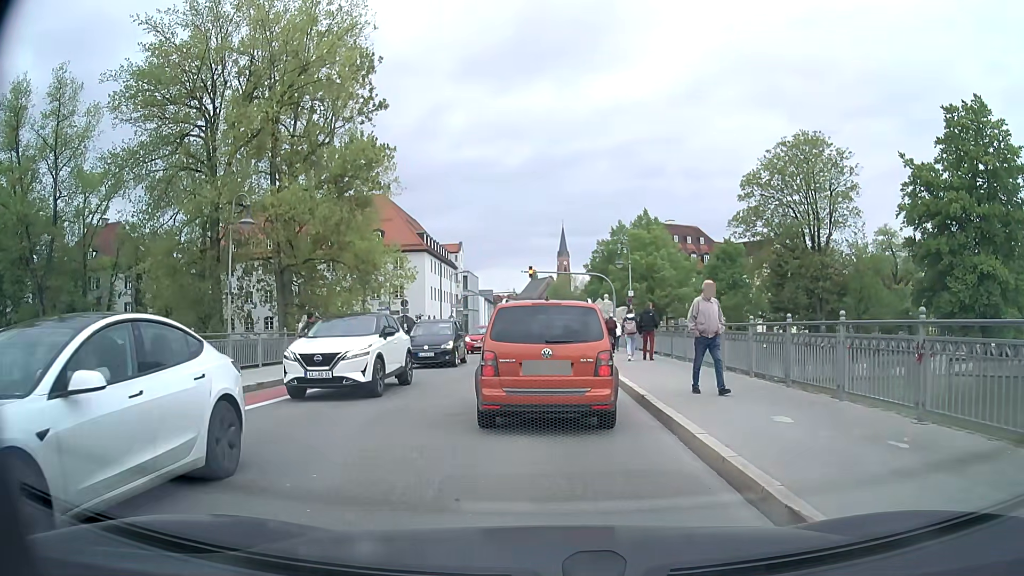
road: secondary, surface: asphalt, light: Day
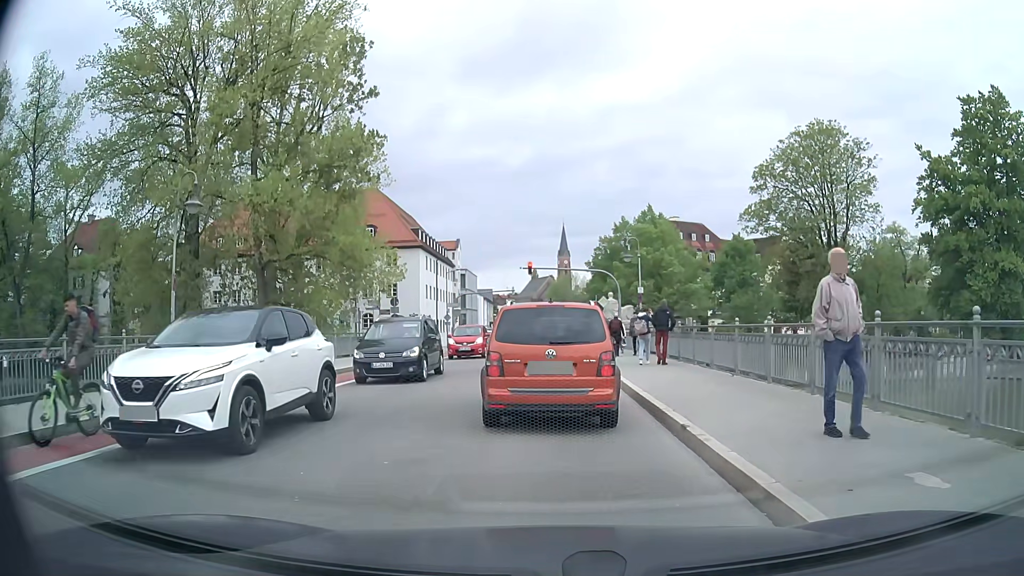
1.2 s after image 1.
(-0.1, +3.4) m; -1°
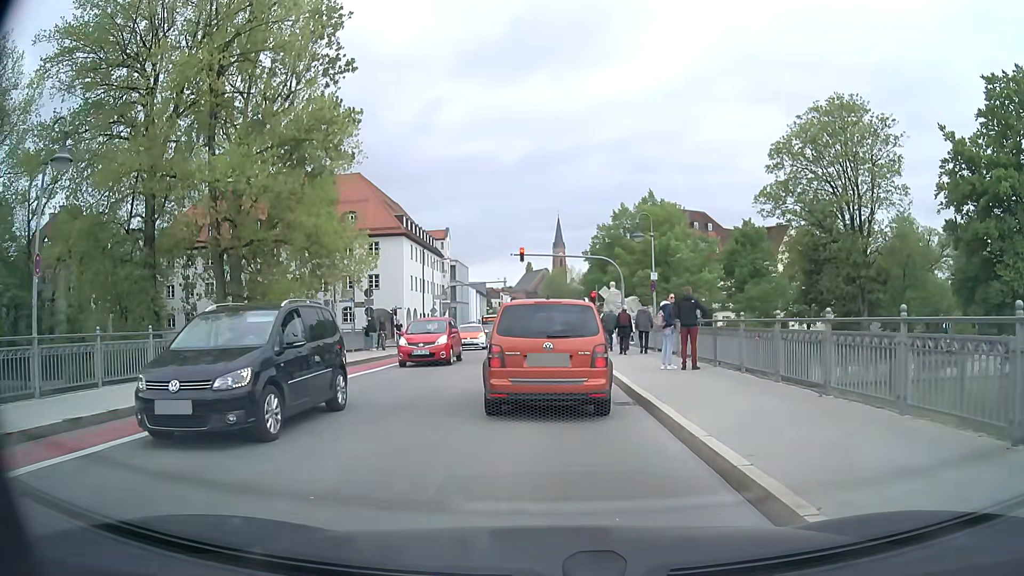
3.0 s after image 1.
(0.0, +5.3) m; +1°
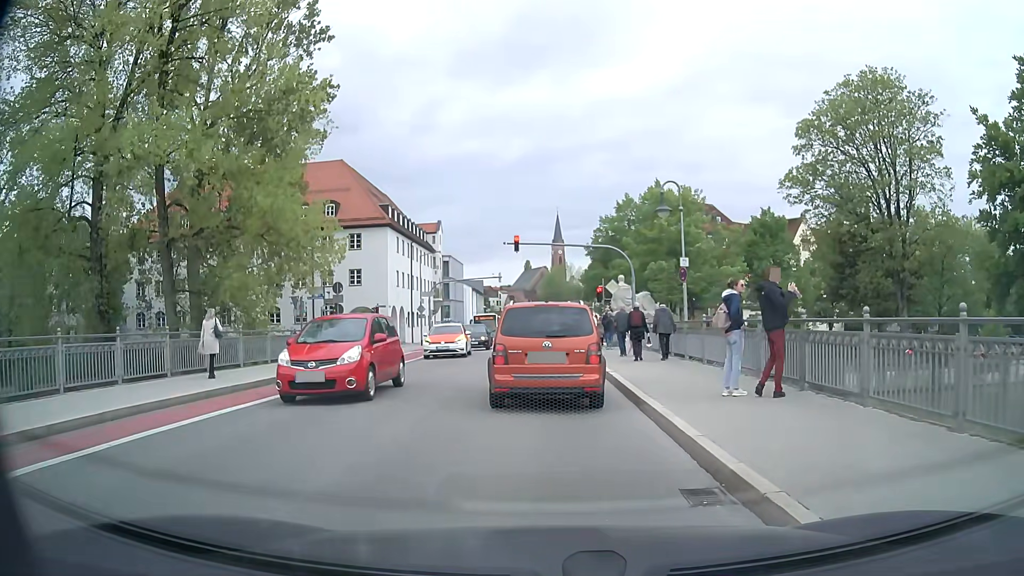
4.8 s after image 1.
(-0.1, +5.9) m; 0°
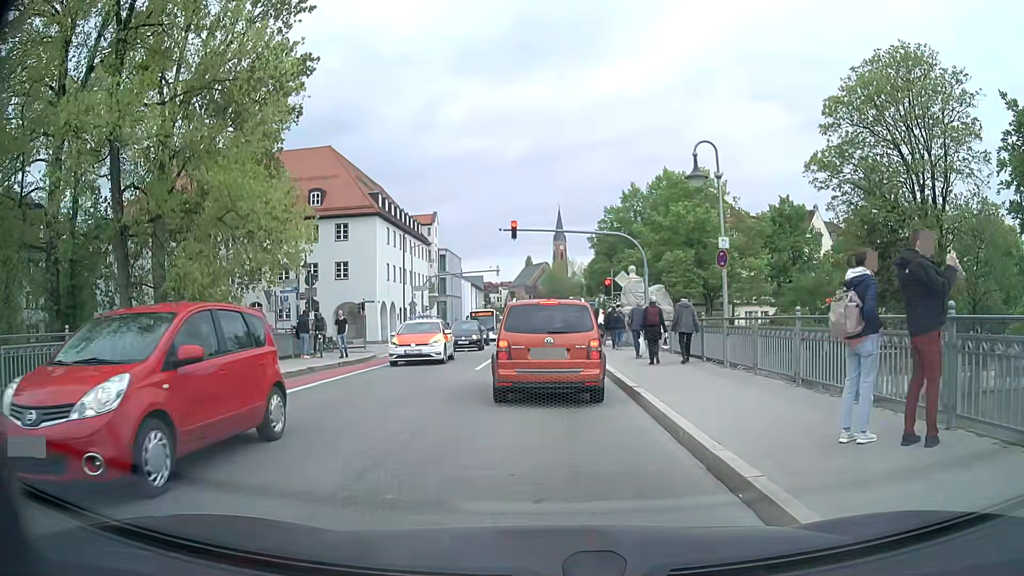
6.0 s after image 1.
(0.0, +4.3) m; -1°
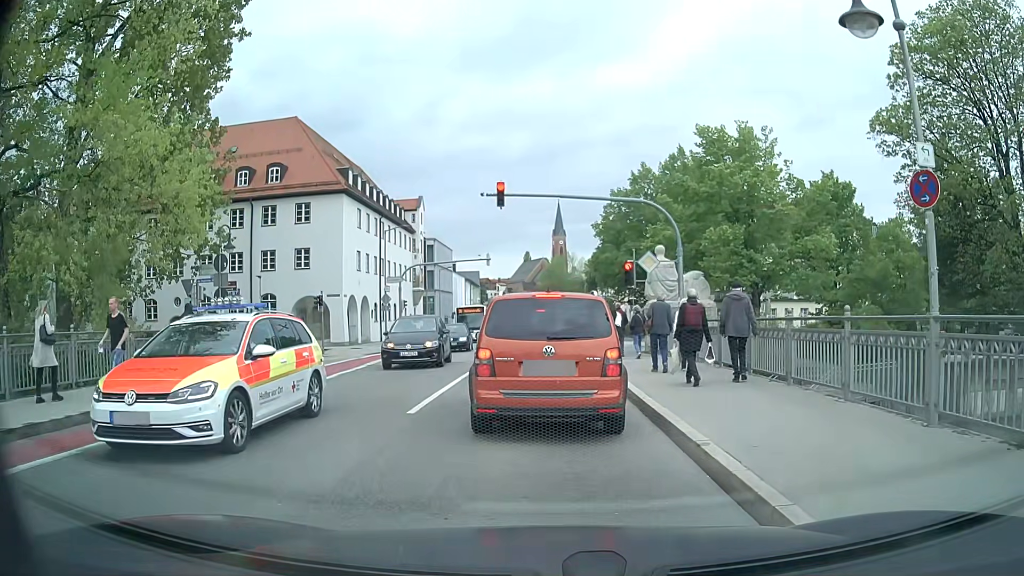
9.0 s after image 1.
(+0.1, +8.6) m; +2°
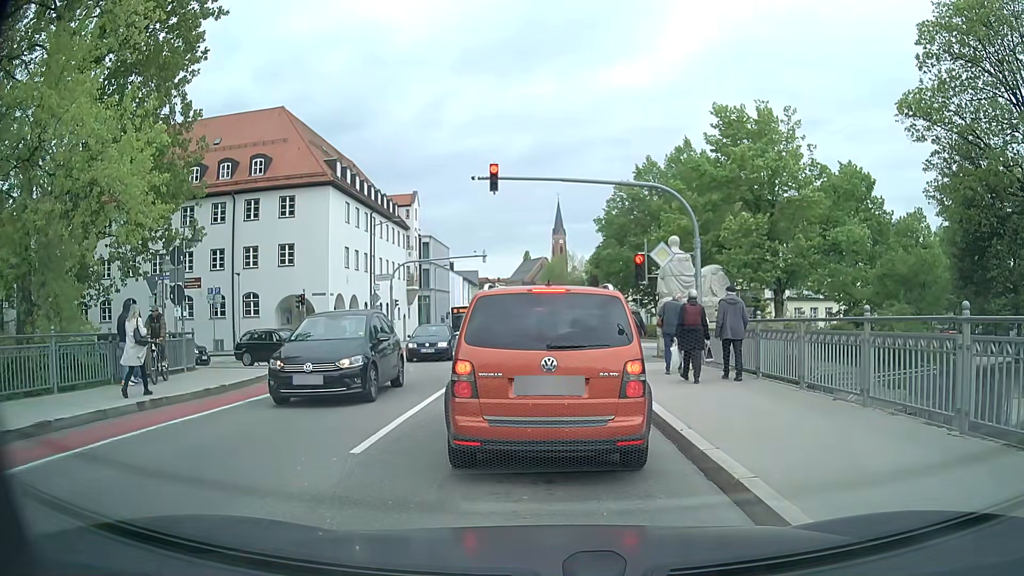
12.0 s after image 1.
(0.0, +2.8) m; 0°
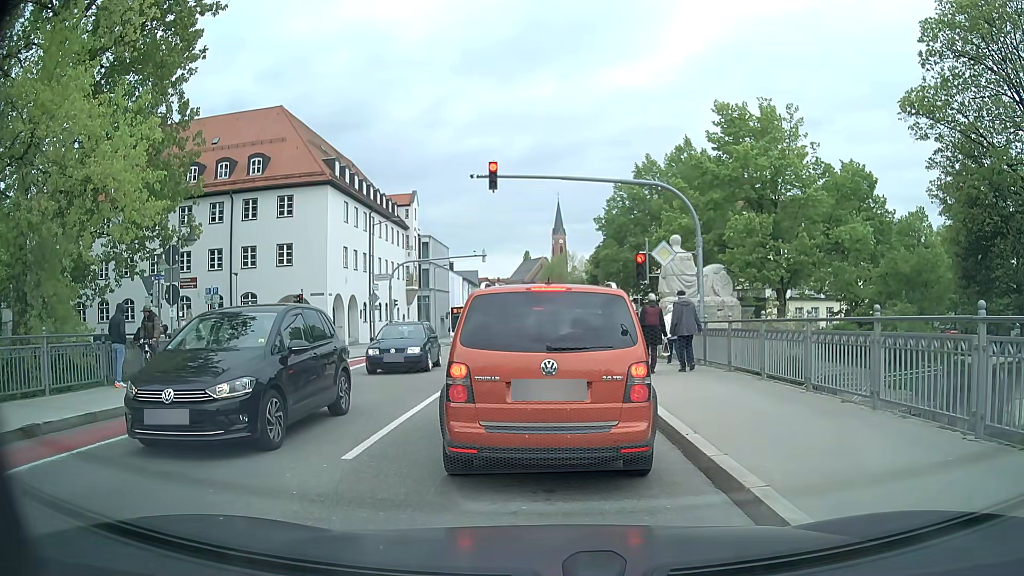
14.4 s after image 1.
(0.0, +0.4) m; 0°
(-1, +10) (-1, +20) (-1, +30) (-2, +40) (-2, +50) (-2, +60) (-3, +70) (-4, +80) (-5, +90) (-5, +100) m
